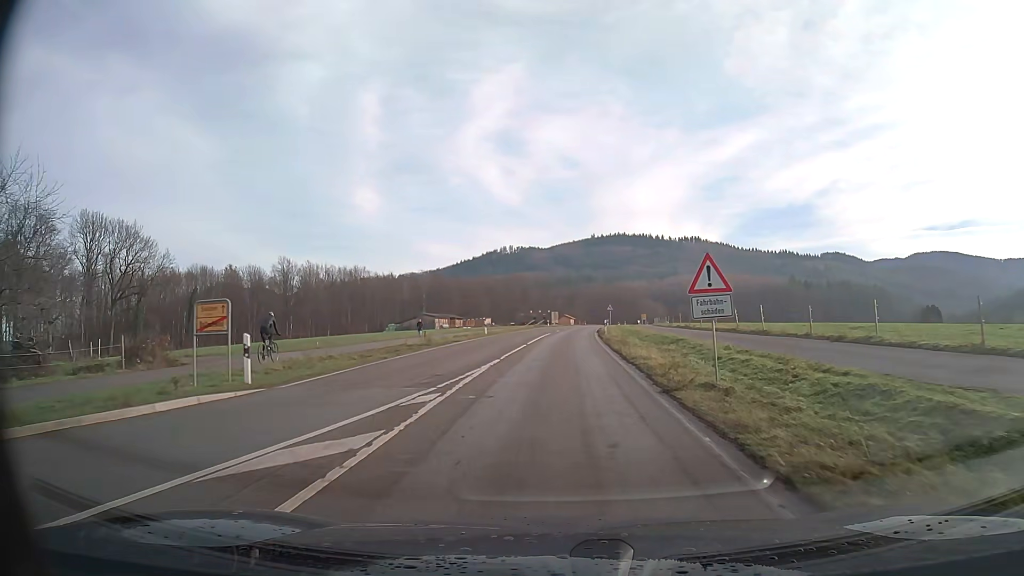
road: secondary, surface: asphalt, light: Day
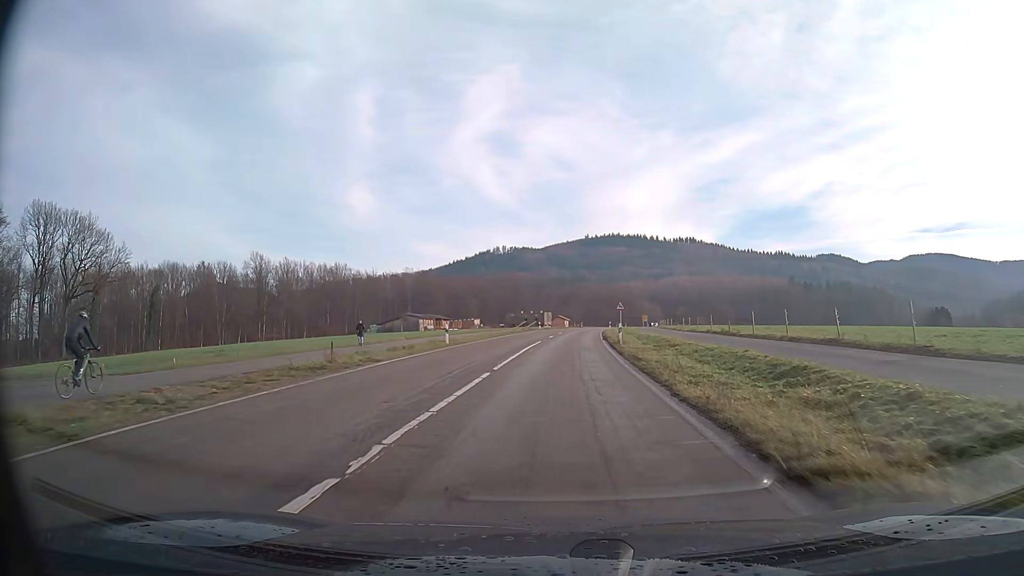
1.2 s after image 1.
(+0.1, +14.9) m; +1°
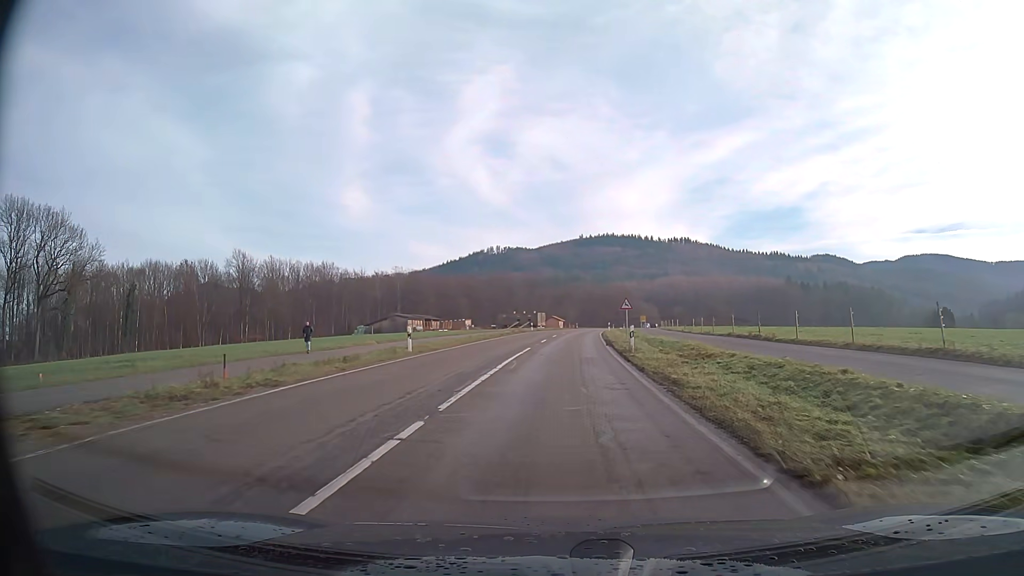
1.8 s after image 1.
(0.0, +7.4) m; 0°
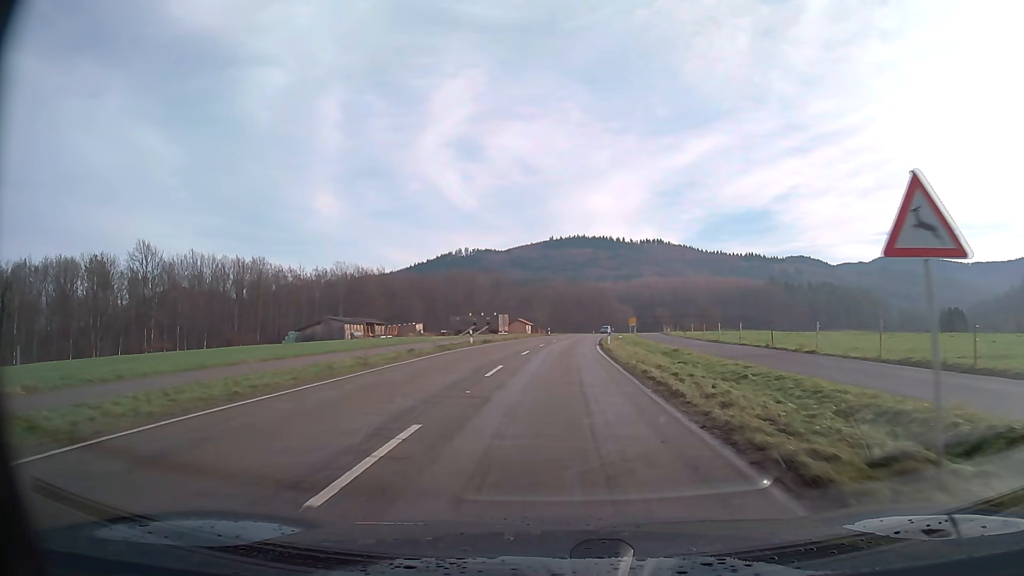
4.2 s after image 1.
(+0.8, +33.7) m; +3°
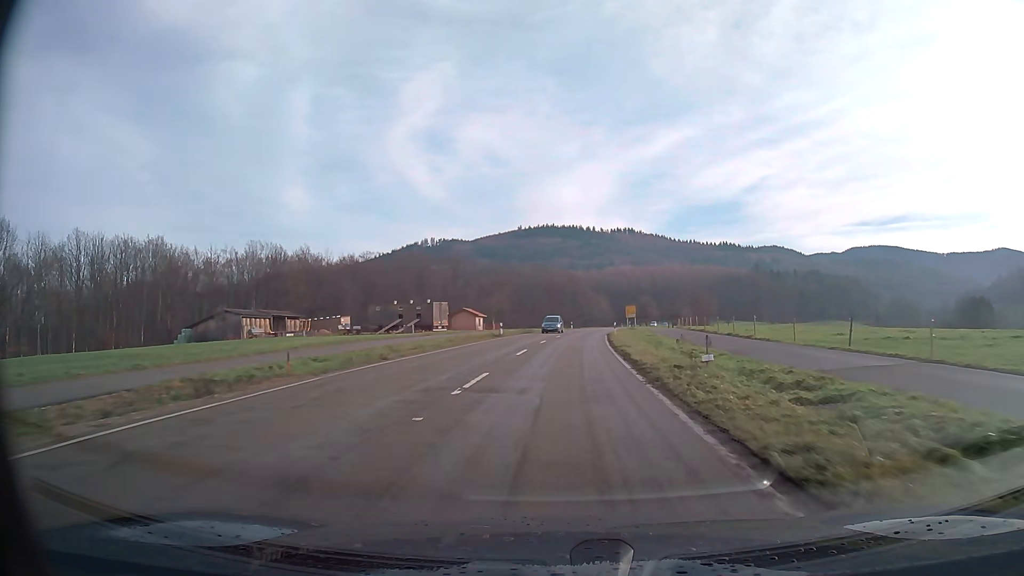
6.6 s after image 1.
(+0.9, +40.5) m; +3°
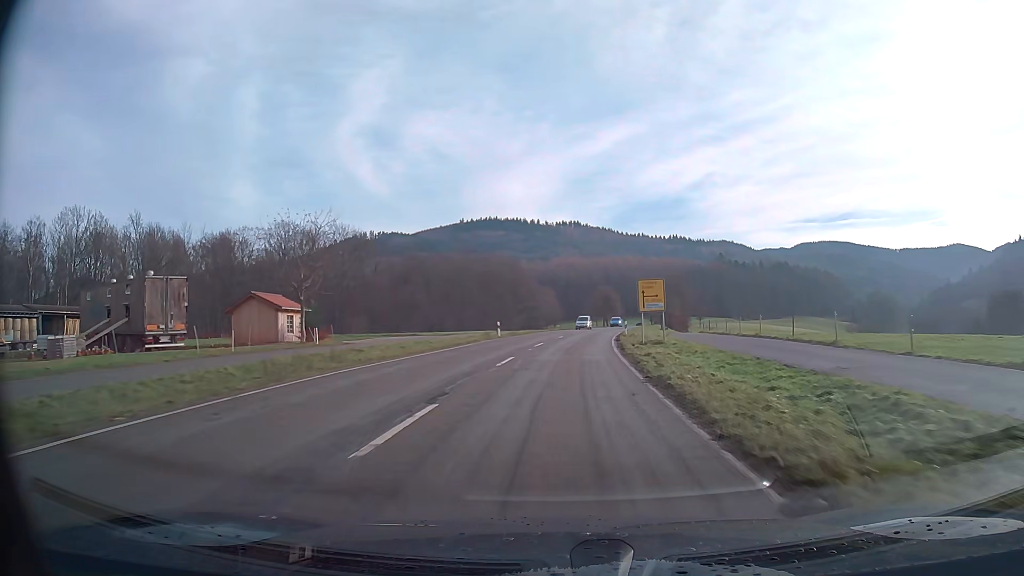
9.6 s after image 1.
(+2.2, +53.4) m; +5°
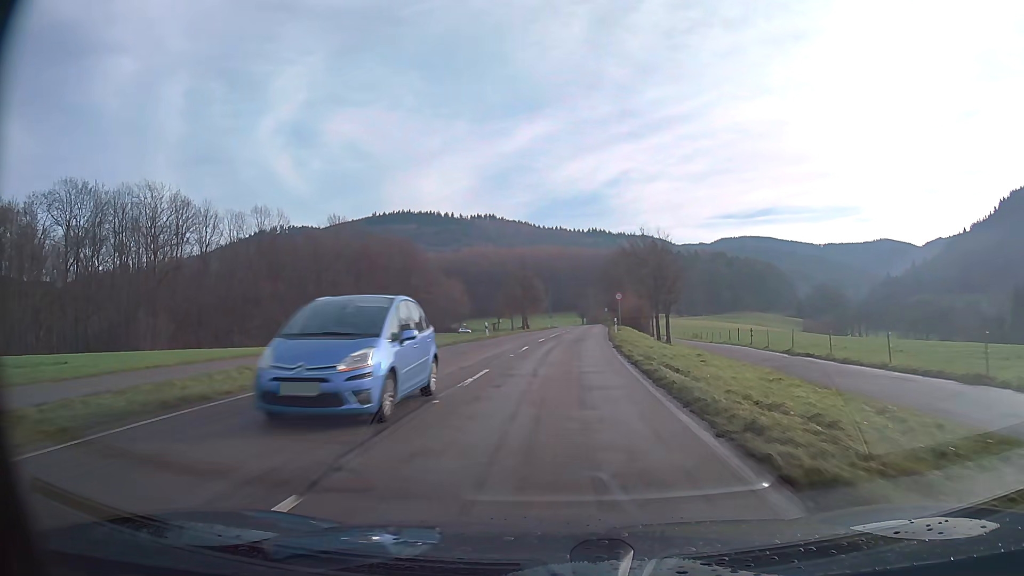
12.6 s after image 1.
(+3.2, +52.5) m; +7°
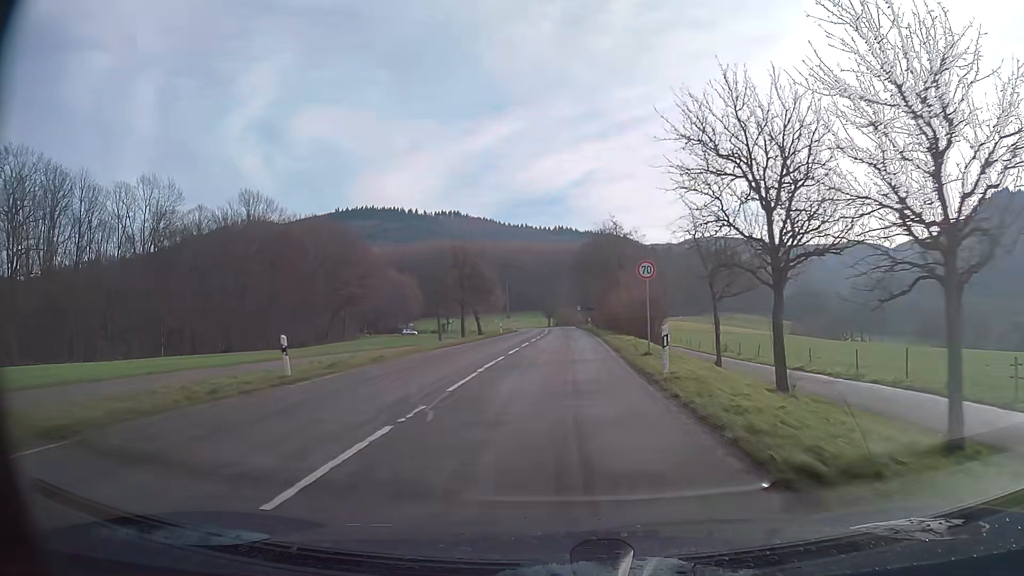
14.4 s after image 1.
(+0.8, +30.2) m; +3°
